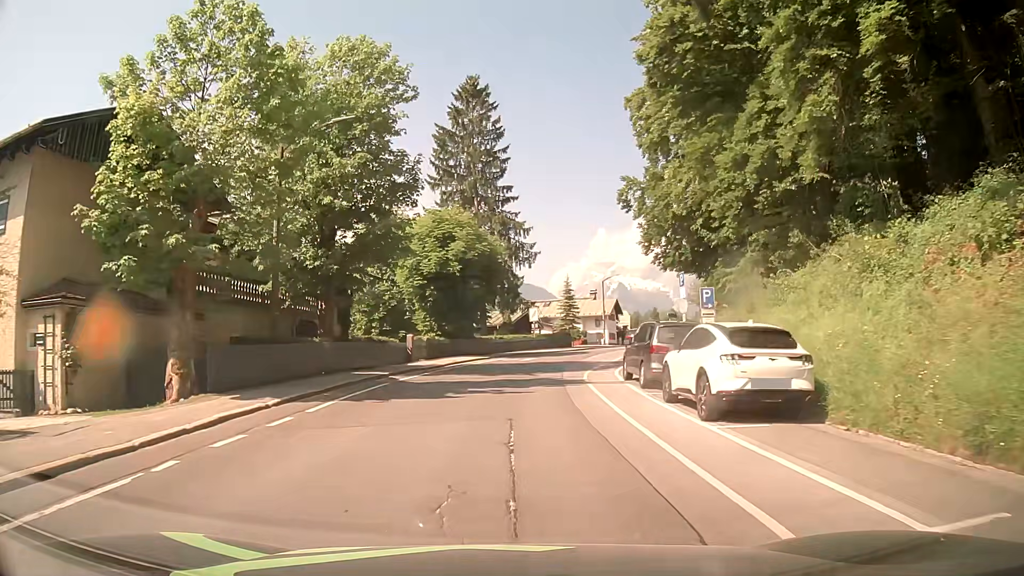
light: Day
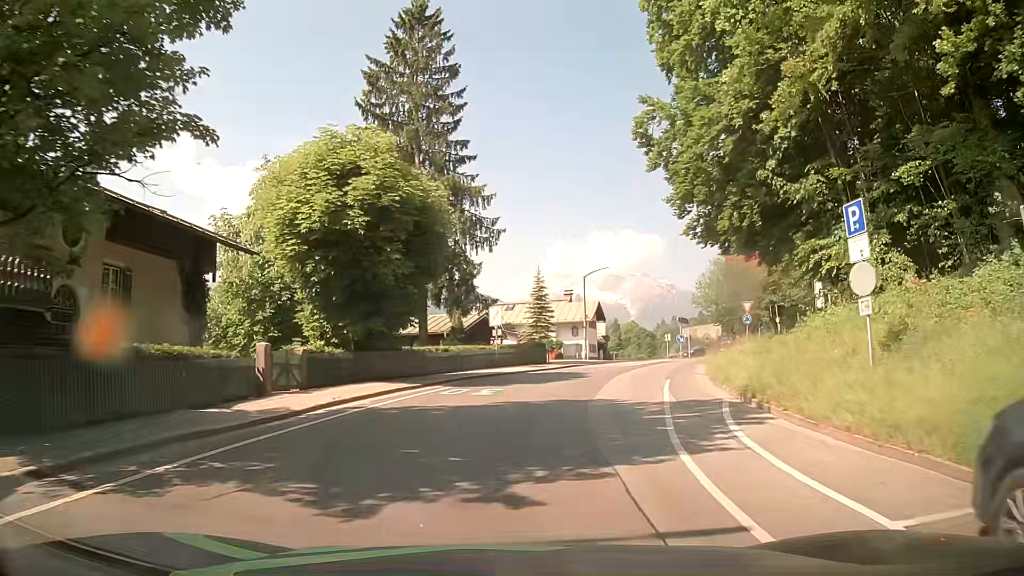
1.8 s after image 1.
(+0.2, +17.3) m; +3°
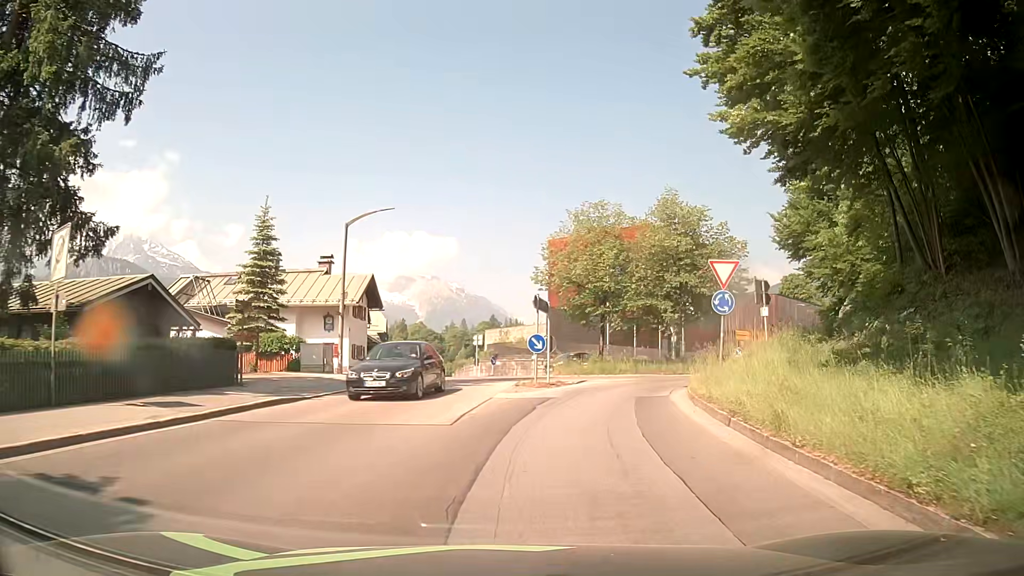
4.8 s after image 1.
(+4.0, +25.0) m; +18°
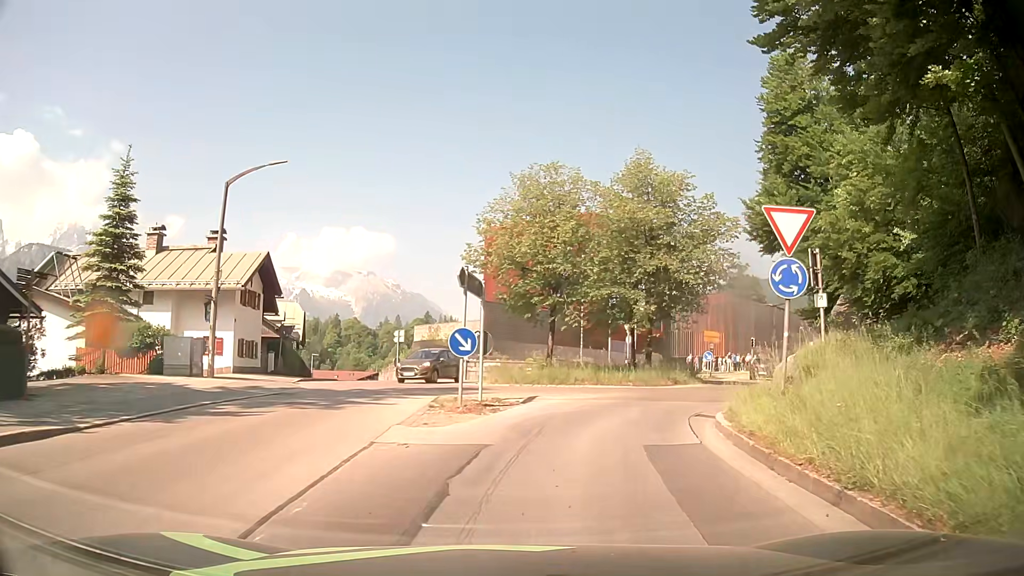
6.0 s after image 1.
(+0.5, +7.5) m; +6°
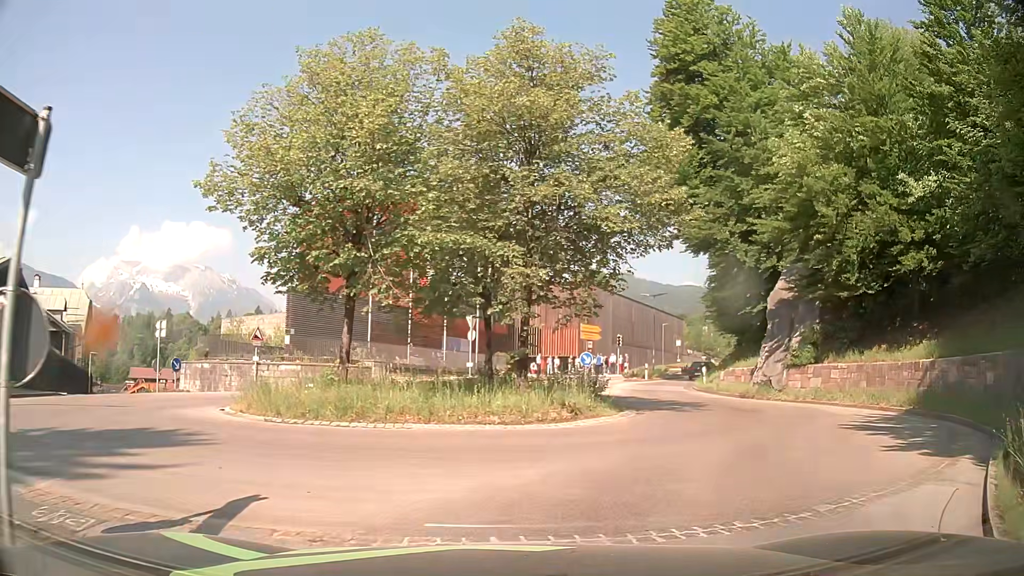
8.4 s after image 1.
(+1.1, +11.9) m; +14°
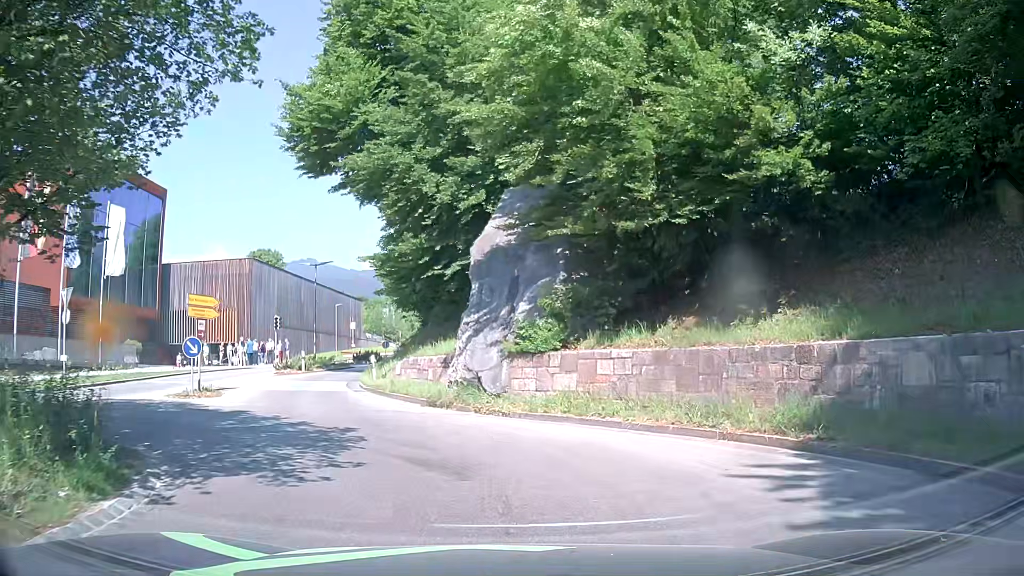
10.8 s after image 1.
(+2.9, +10.3) m; +28°
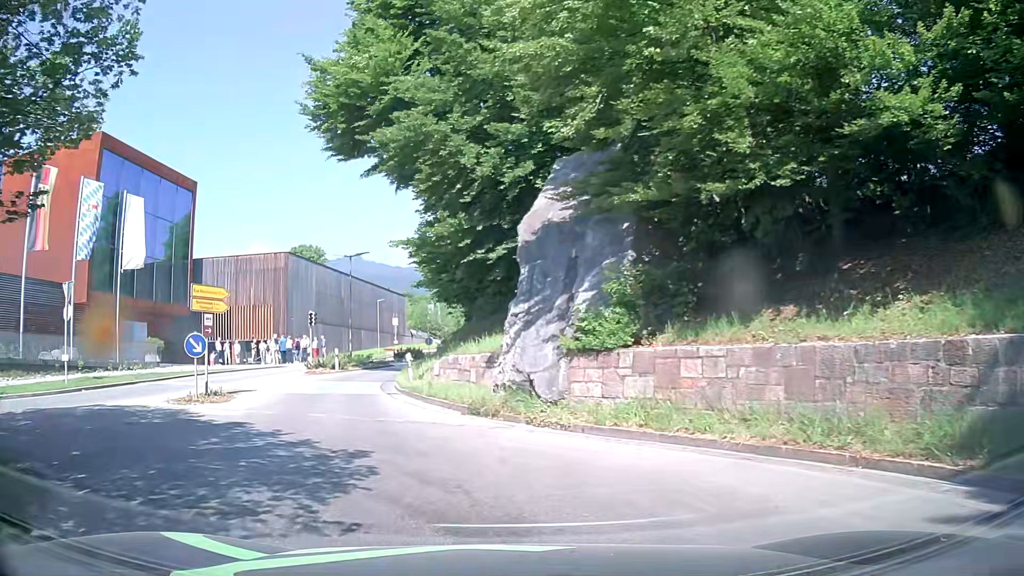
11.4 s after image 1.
(-0.1, +2.9) m; -4°
